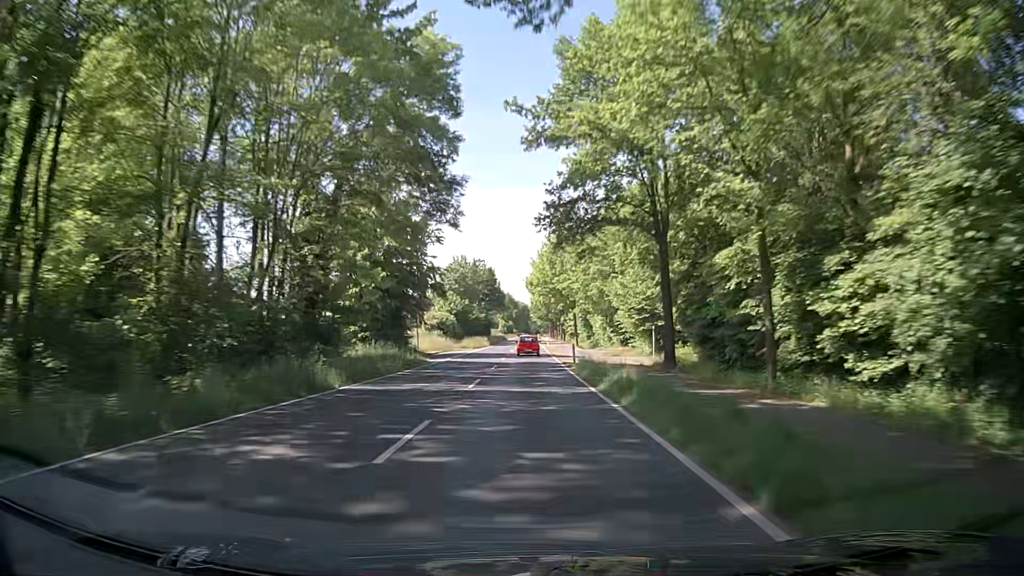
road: secondary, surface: asphalt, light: Day
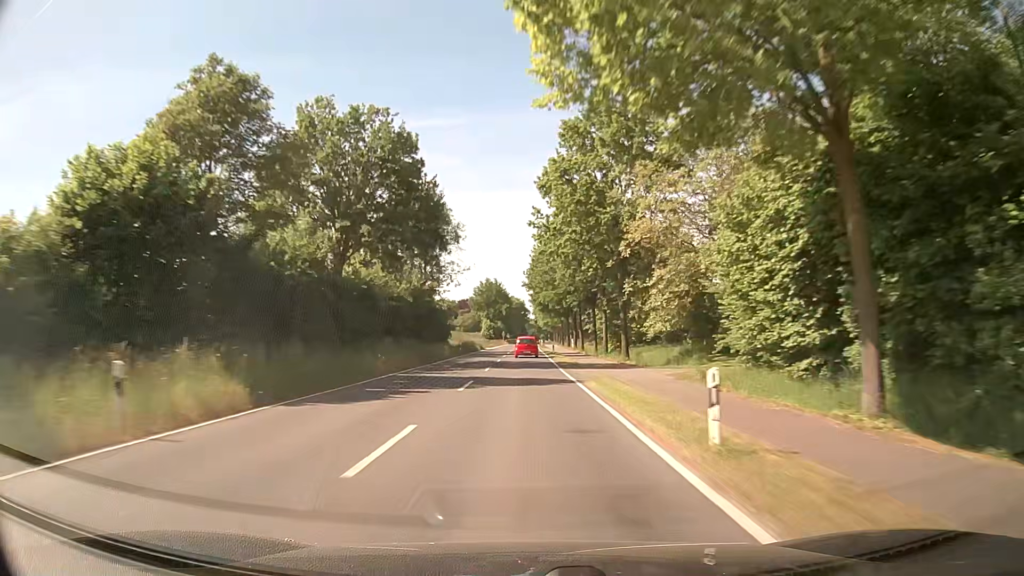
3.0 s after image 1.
(+0.2, +78.9) m; 0°
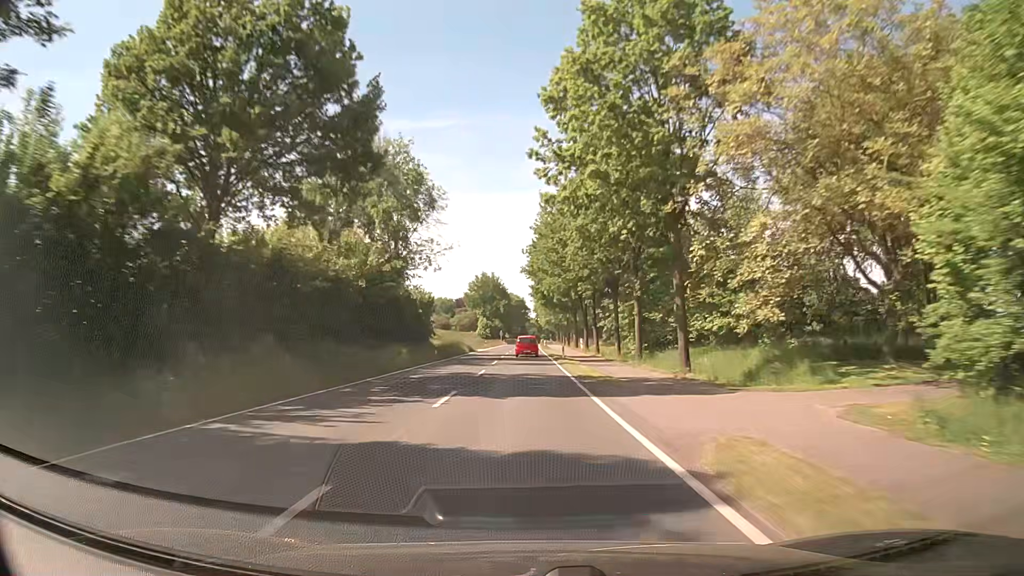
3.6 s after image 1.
(+0.1, +15.8) m; 0°
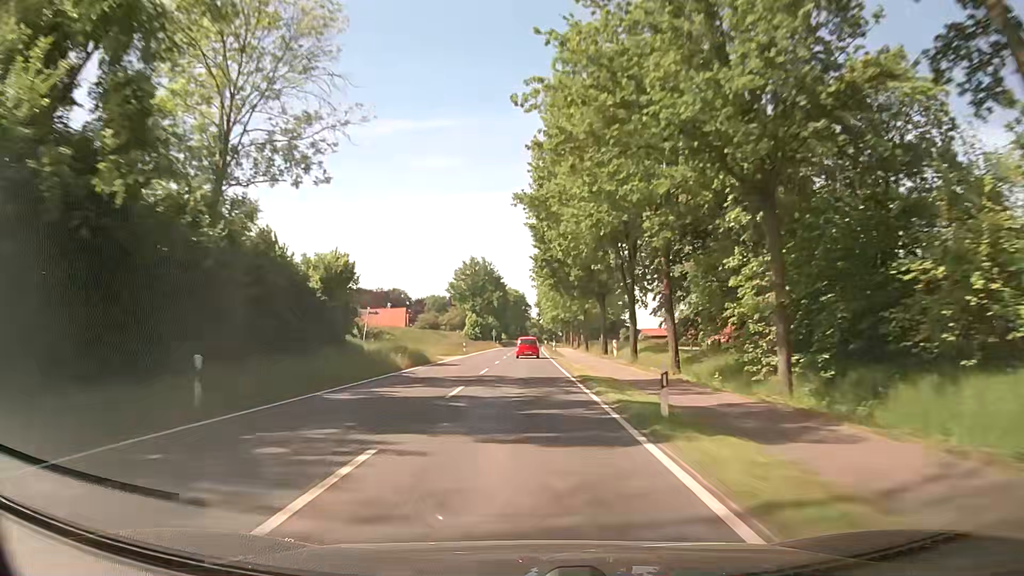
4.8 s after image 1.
(+0.1, +31.6) m; 0°
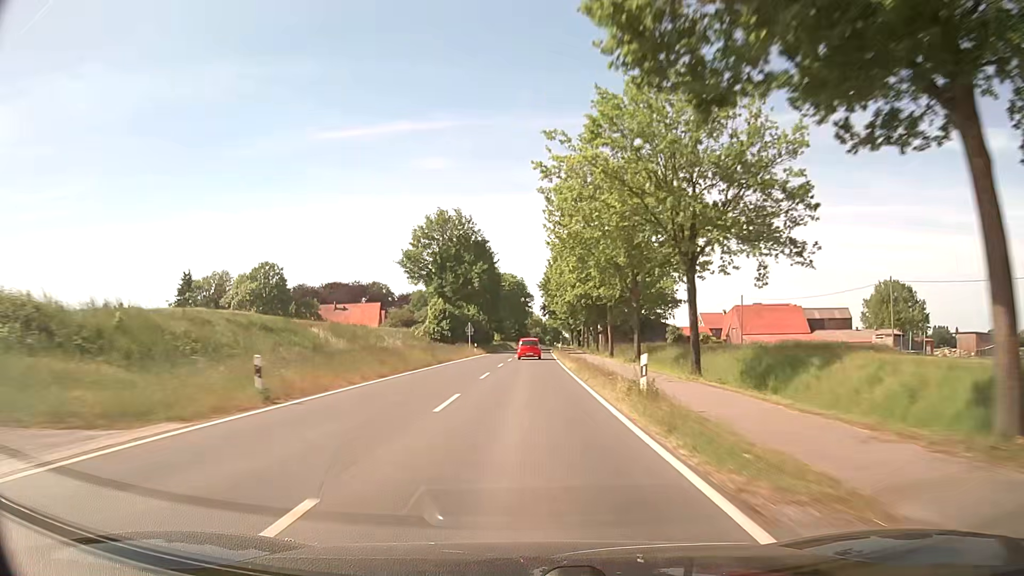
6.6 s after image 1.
(-0.1, +47.4) m; 0°
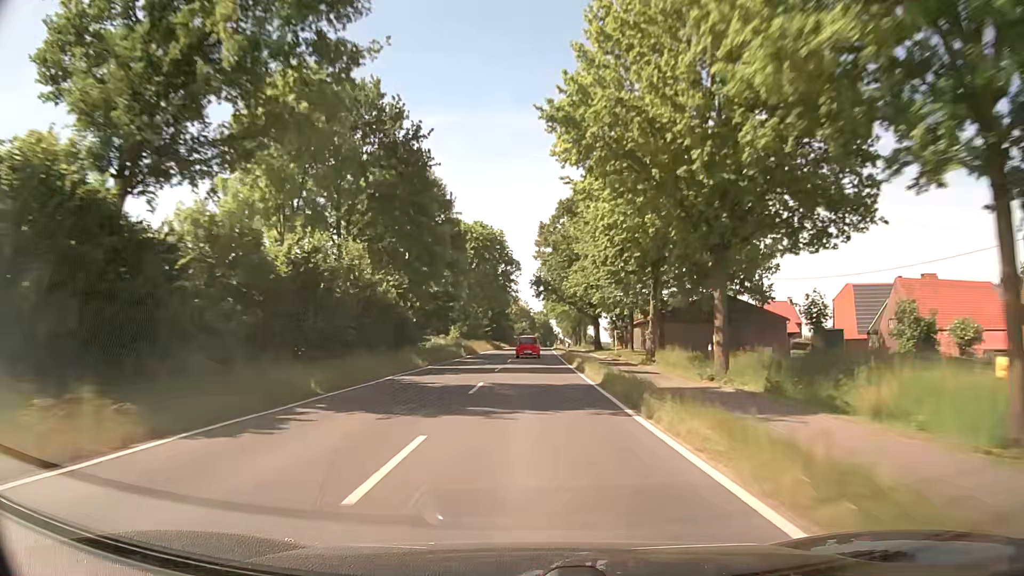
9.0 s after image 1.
(+0.2, +63.2) m; +1°
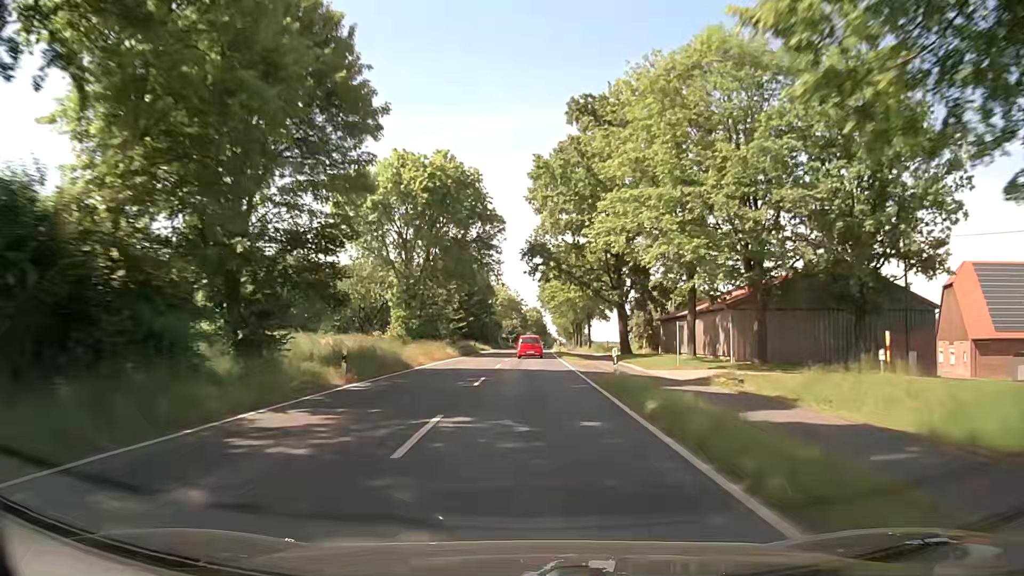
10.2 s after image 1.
(+0.2, +31.5) m; +1°
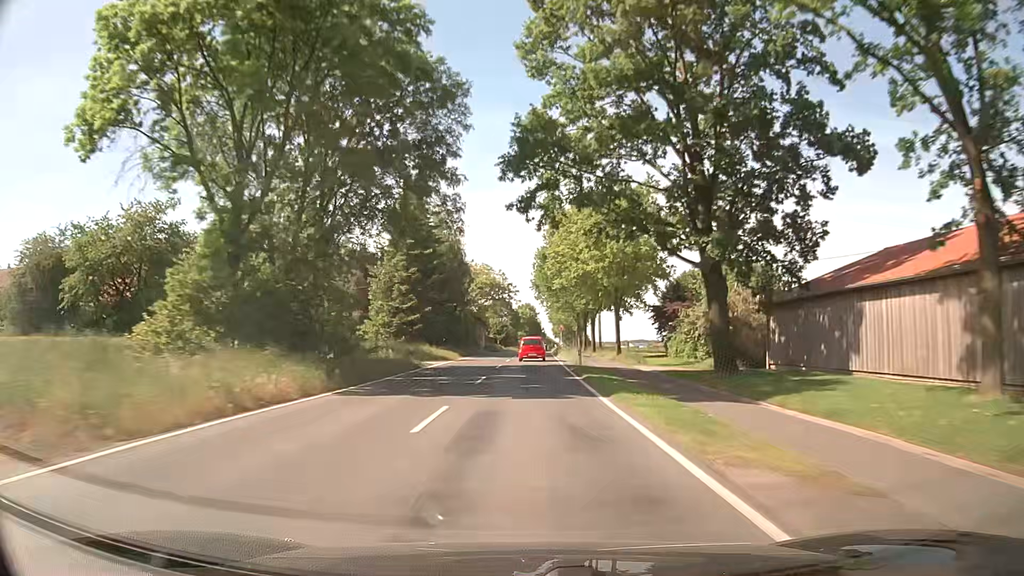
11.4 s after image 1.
(+0.1, +31.2) m; 0°
(0, +10) (0, +20) (0, +30) (0, +40) (+1, +50) (+1, +60) (+1, +70) (+1, +80) (+2, +90) (+2, +100) m
